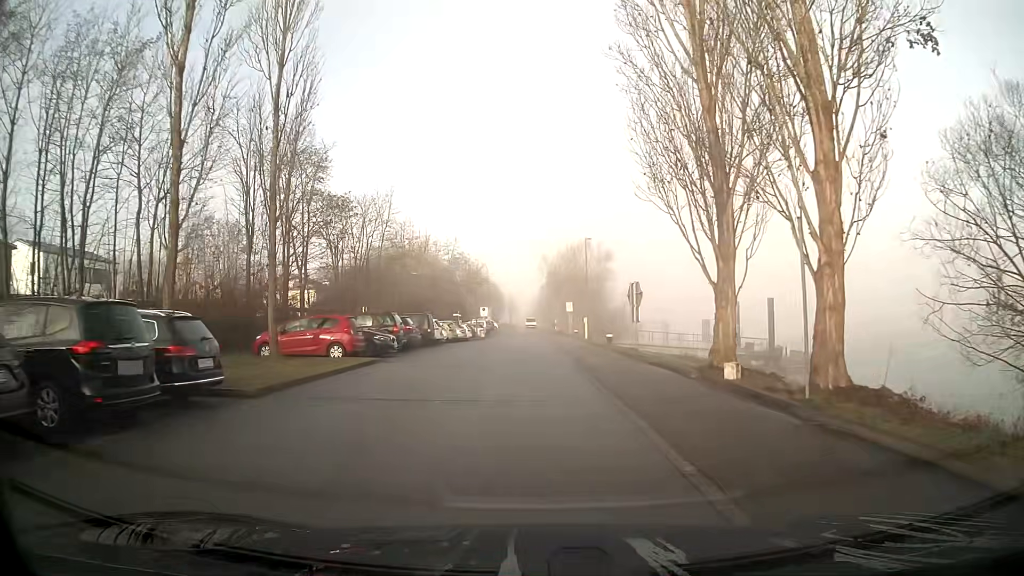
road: residential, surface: asphalt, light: Day
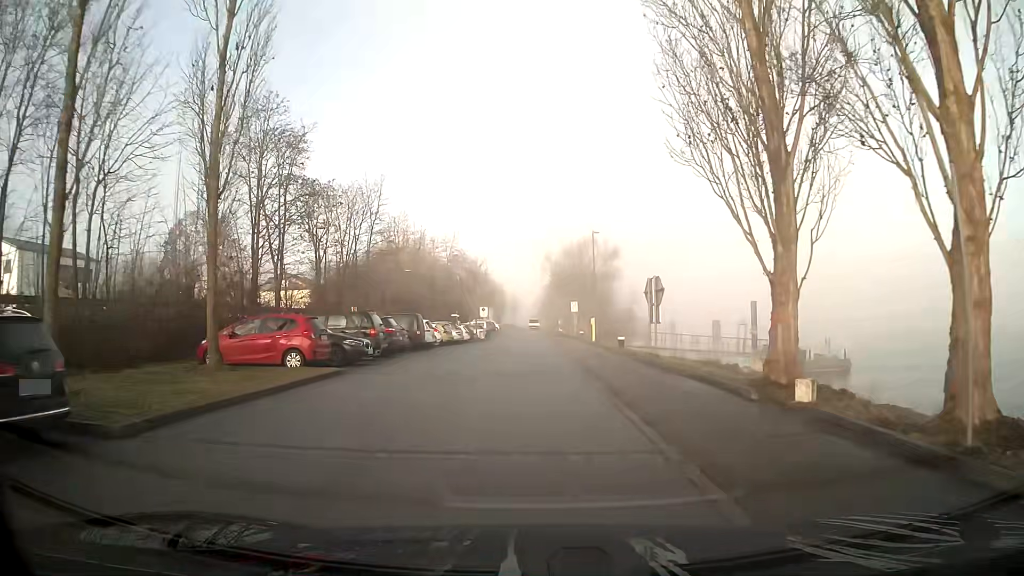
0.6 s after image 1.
(0.0, +4.3) m; 0°
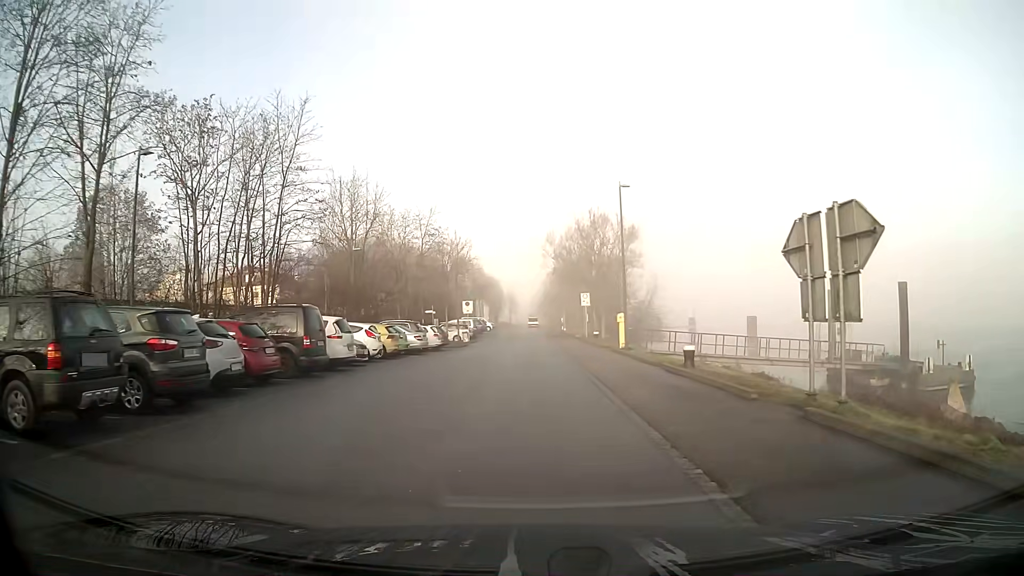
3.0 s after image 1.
(0.0, +16.3) m; 0°
(0, +10) (0, +20) (0, +30) (0, +40) (0, +50) (-1, +60) (-1, +70) (-1, +80) (-1, +90) (-1, +100) m
